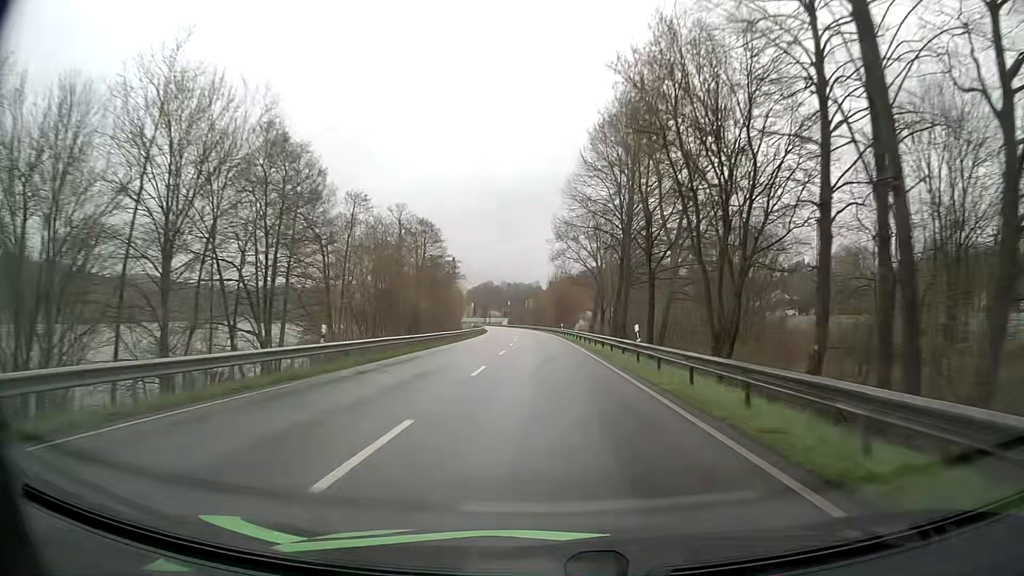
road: primary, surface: asphalt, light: Day
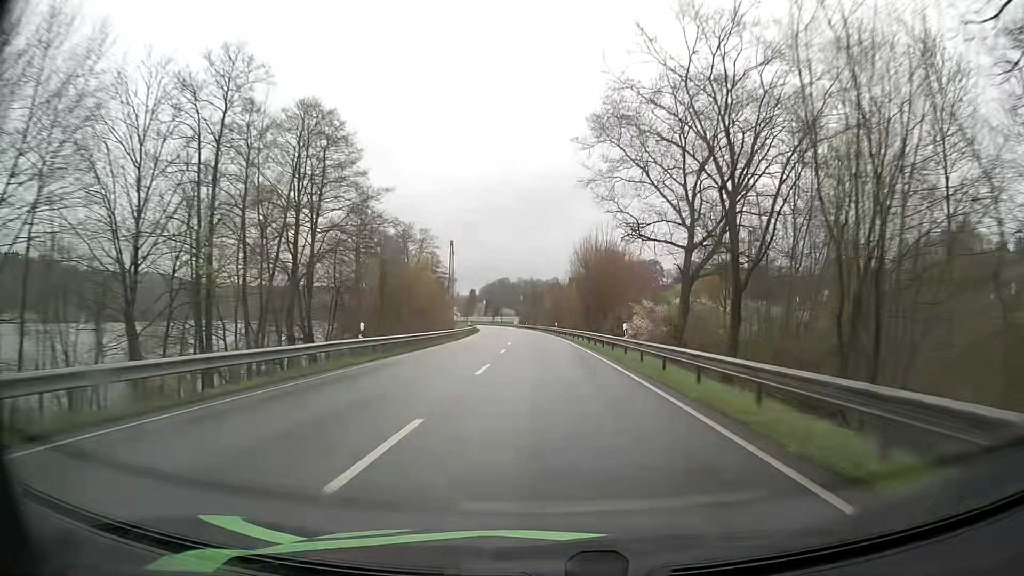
(-0.4, +48.3) m; -1°
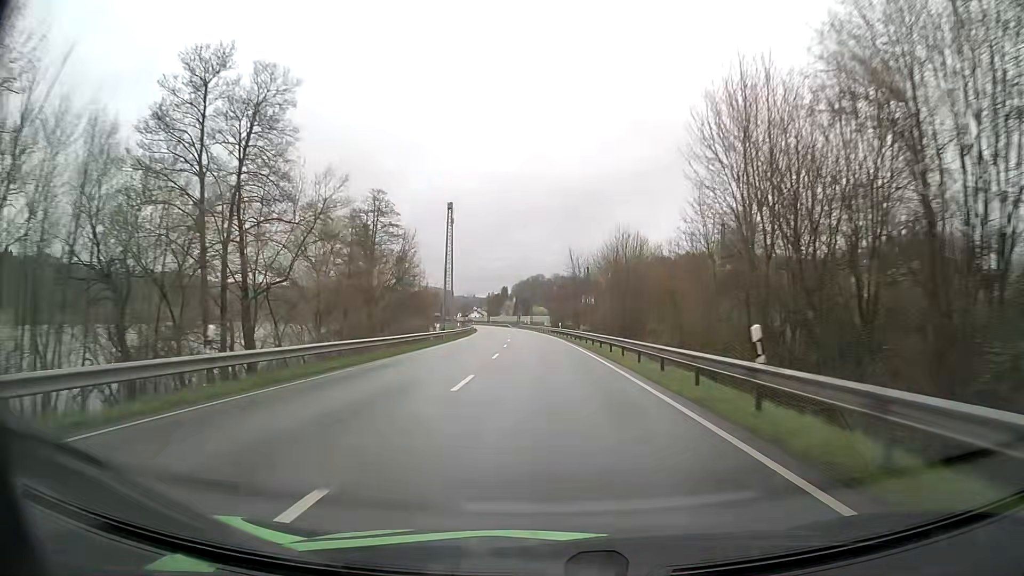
(-1.5, +64.4) m; -3°
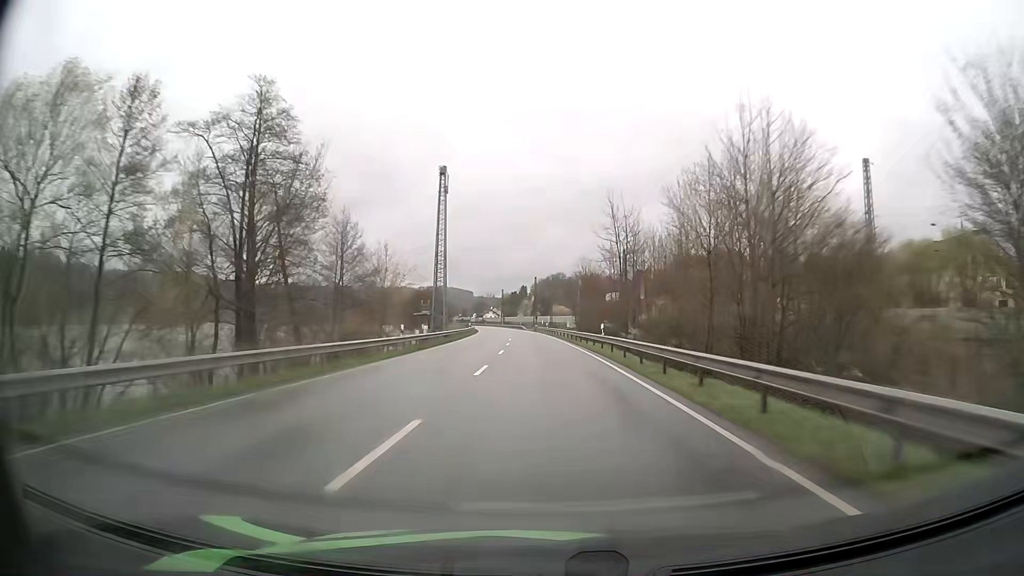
(-0.5, +32.2) m; -2°
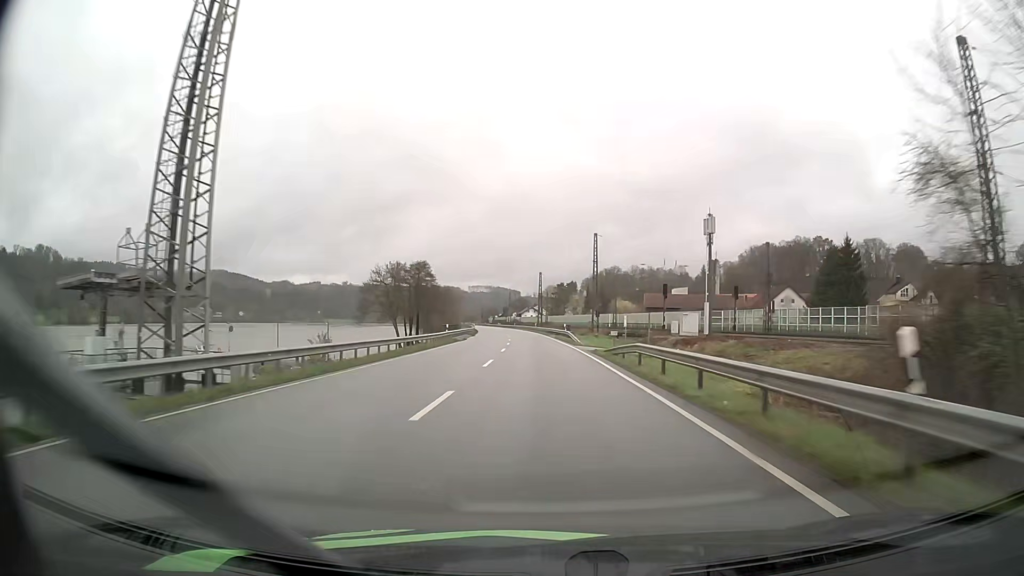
(-2.9, +80.6) m; -4°
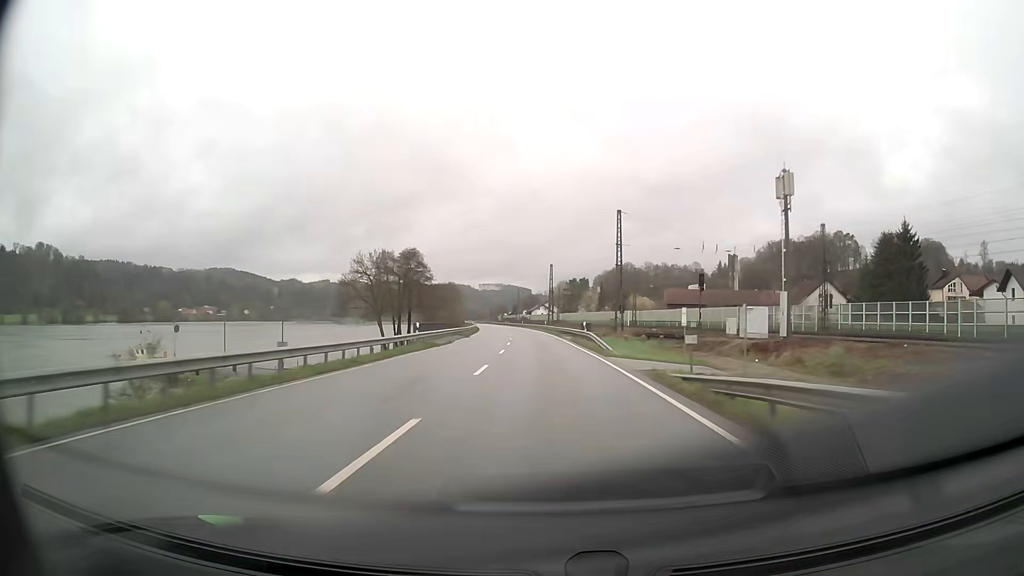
(-0.2, +16.1) m; -1°
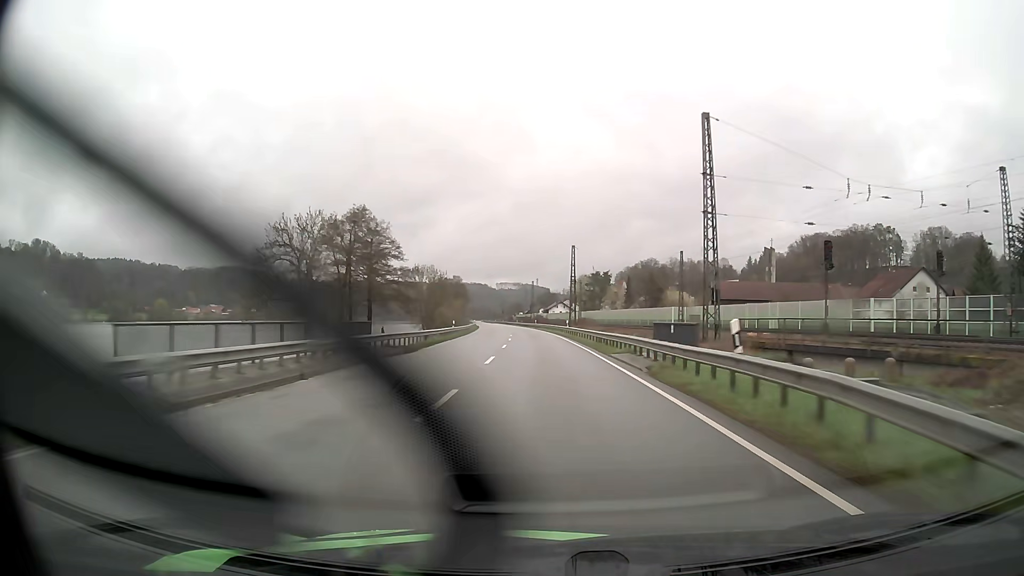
(-0.4, +32.3) m; -2°
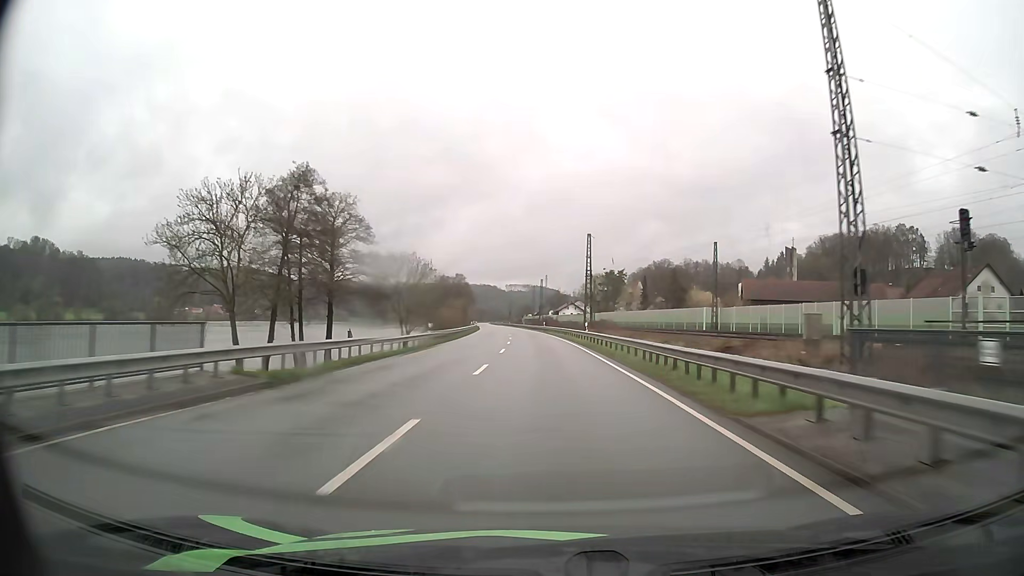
(-0.1, +16.2) m; -1°
(0, +10) (0, +20) (0, +30) (-1, +40) (-1, +50) (-2, +60) (-2, +70) (-3, +80) (-4, +90) (-4, +100) m
